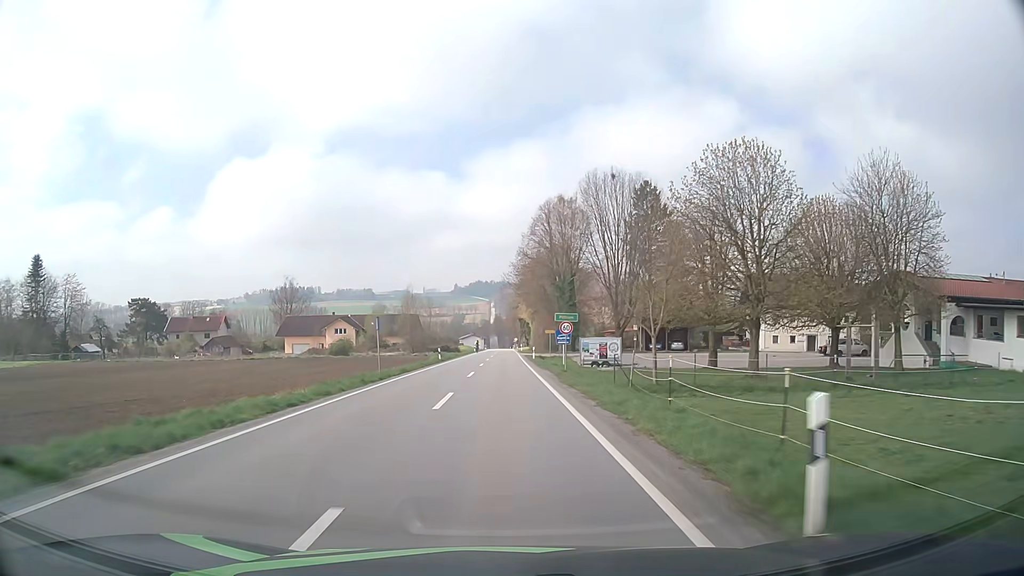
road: tertiary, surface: asphalt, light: Day
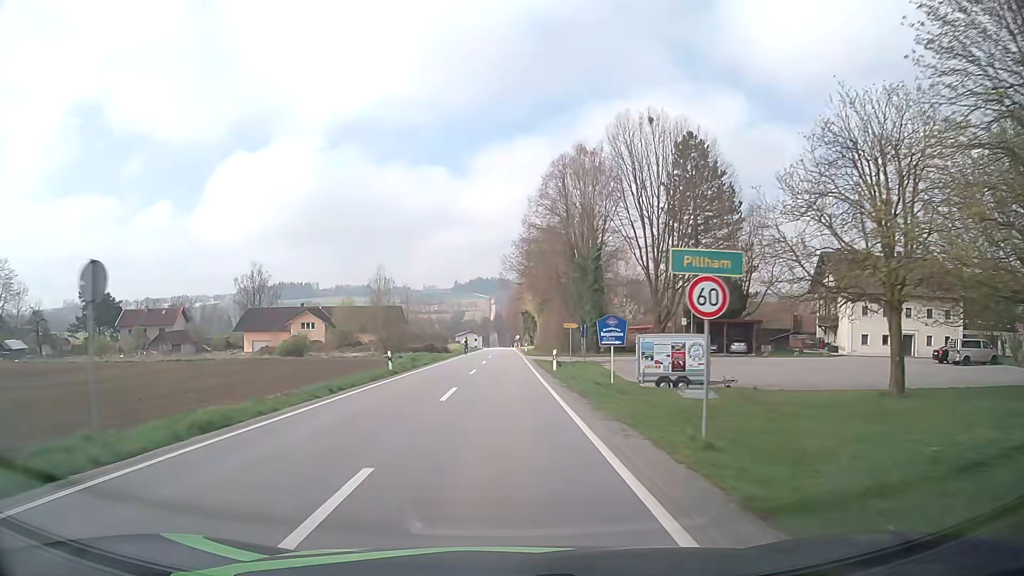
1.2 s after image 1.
(0.0, +22.0) m; 0°
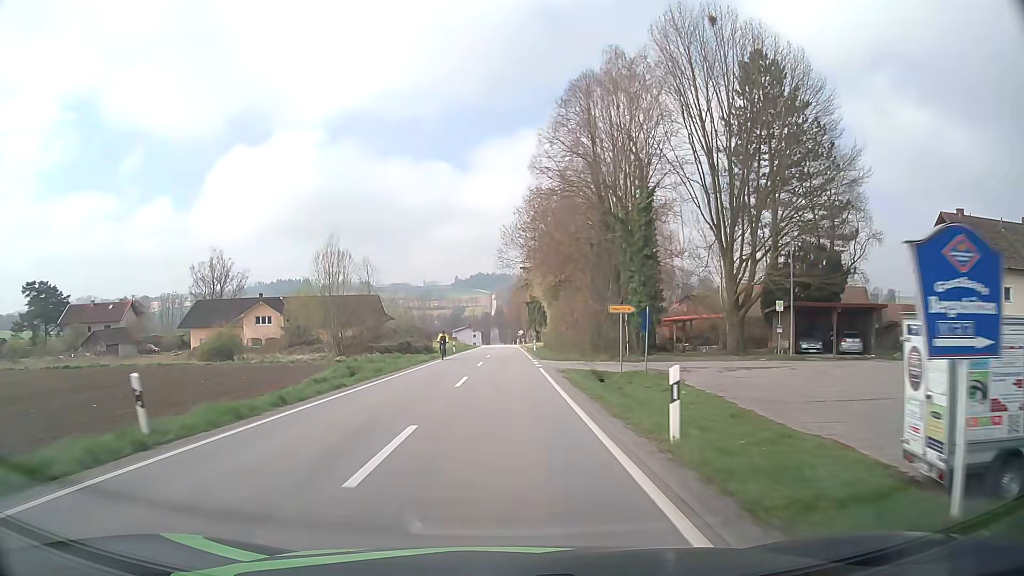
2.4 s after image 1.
(0.0, +20.8) m; 0°
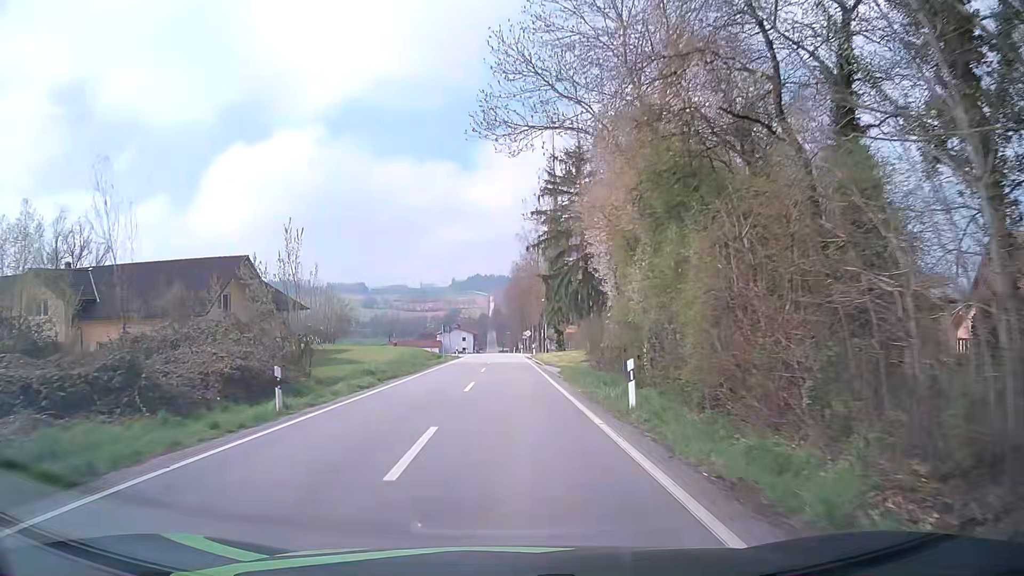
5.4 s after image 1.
(-0.1, +46.9) m; 0°
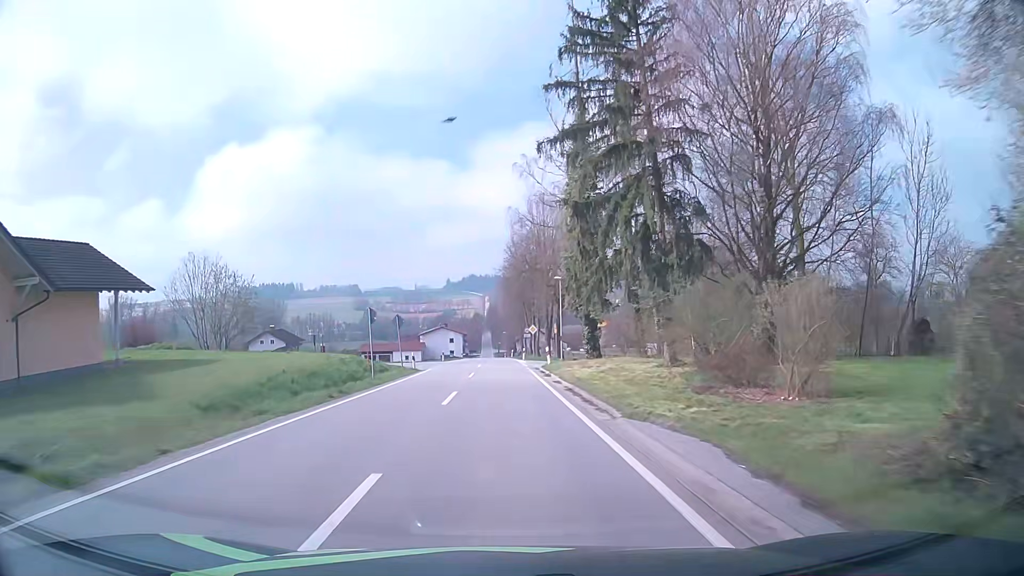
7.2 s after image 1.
(+0.3, +27.6) m; +1°
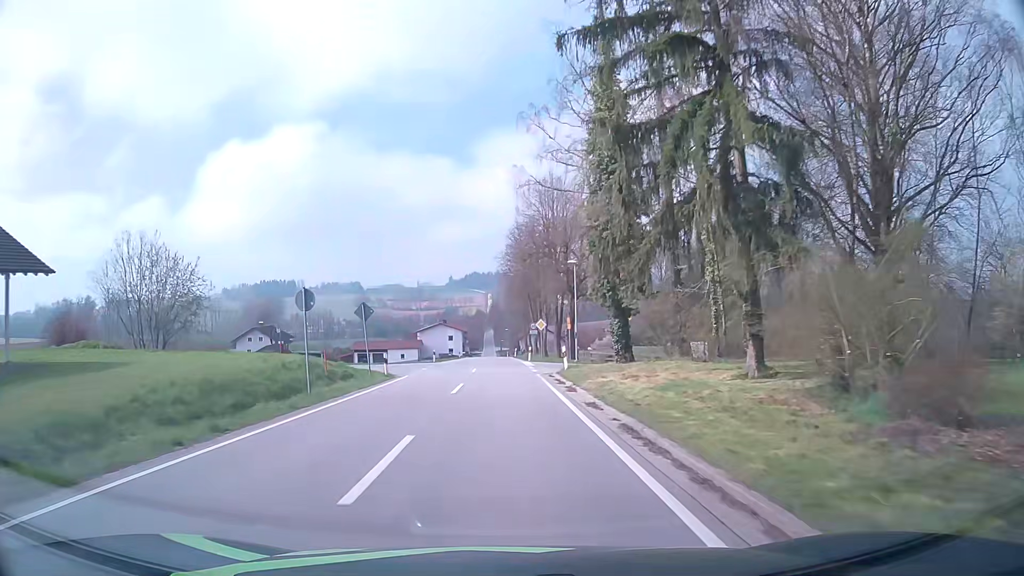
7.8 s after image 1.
(0.0, +9.2) m; 0°
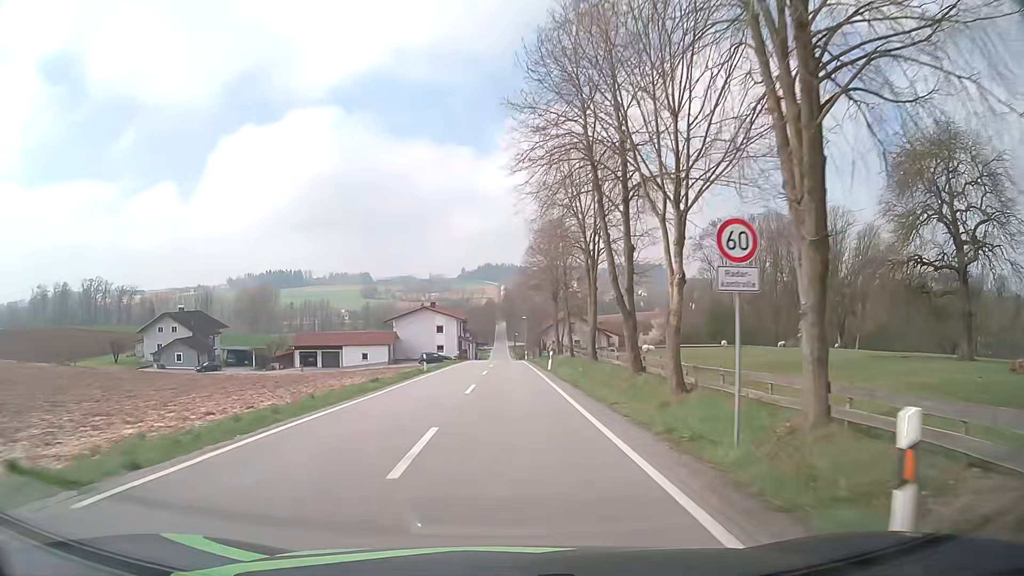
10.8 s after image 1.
(-0.7, +46.0) m; -1°
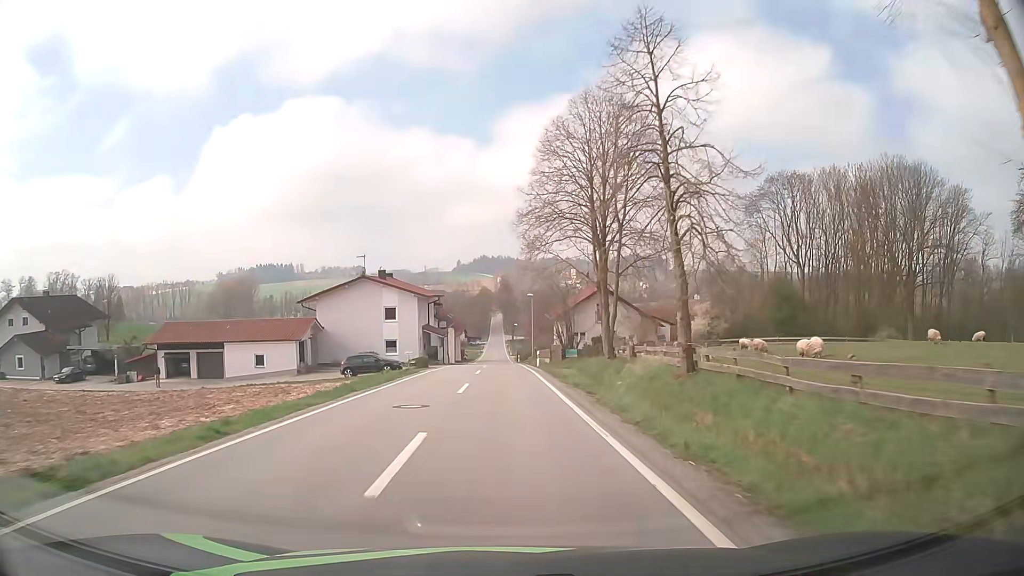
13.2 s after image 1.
(+0.2, +36.7) m; +1°
(0, +10) (0, +20) (0, +30) (0, +40) (0, +50) (0, +60) (-1, +70) (-1, +80) (-1, +90) (-1, +100) m
